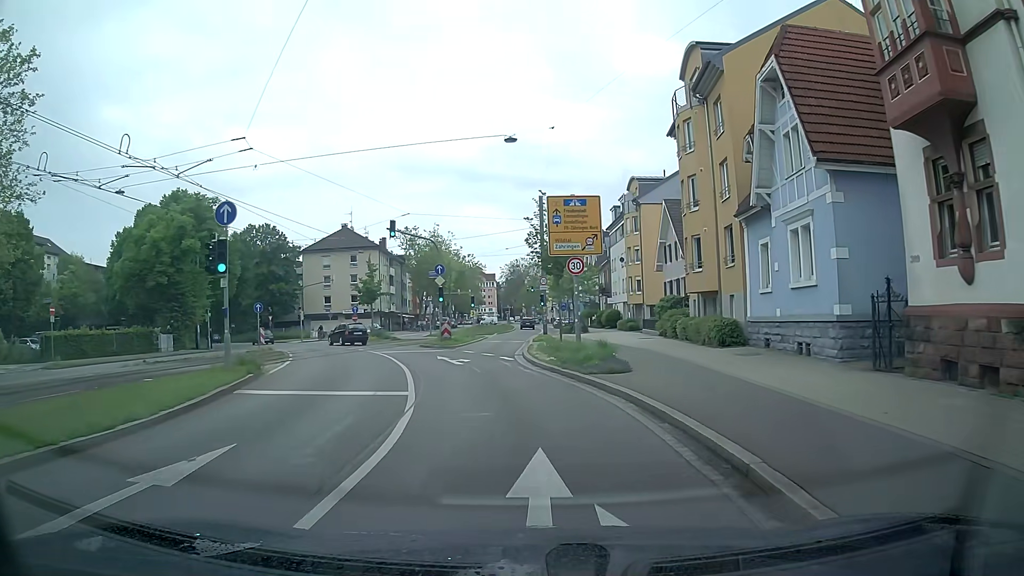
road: primary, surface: asphalt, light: Day
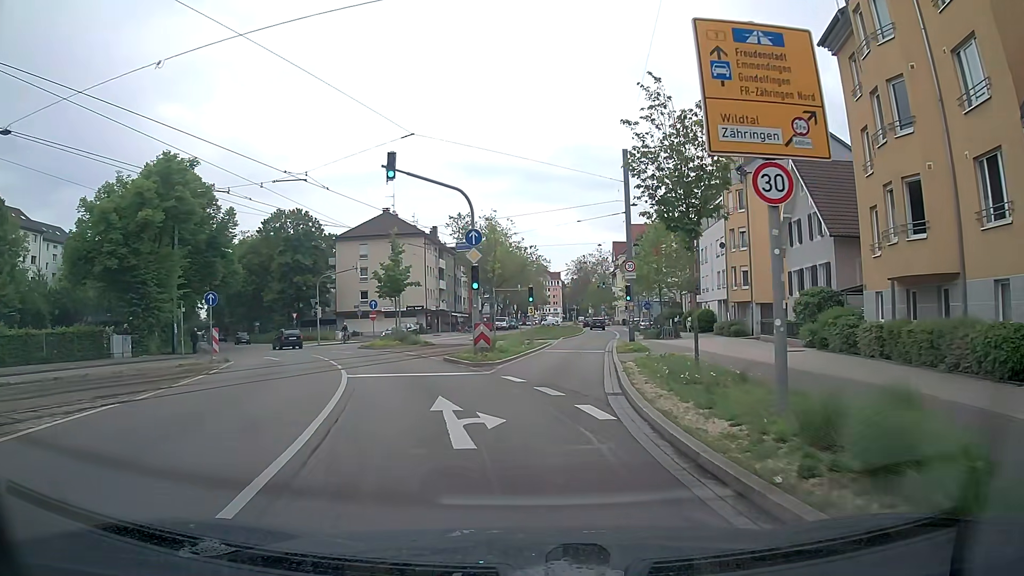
(-0.5, +14.0) m; -4°
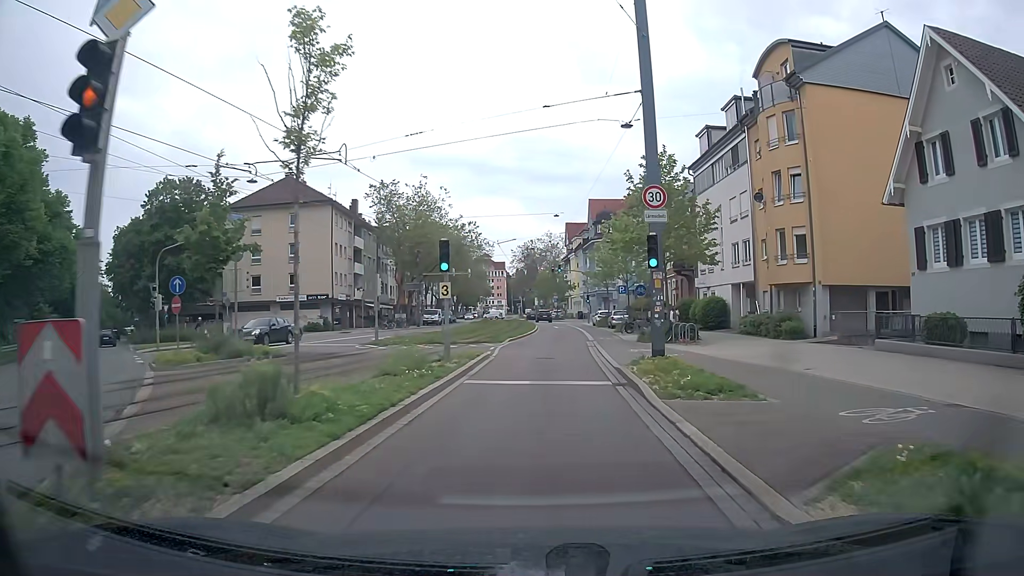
(+0.5, +18.6) m; +5°
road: tertiary
(0, +10) (0, +20) (+1, +30) (+1, +40) (+1, +50) (+1, +60) (+1, +70) (+1, +80) (0, +90) (-1, +100) m
